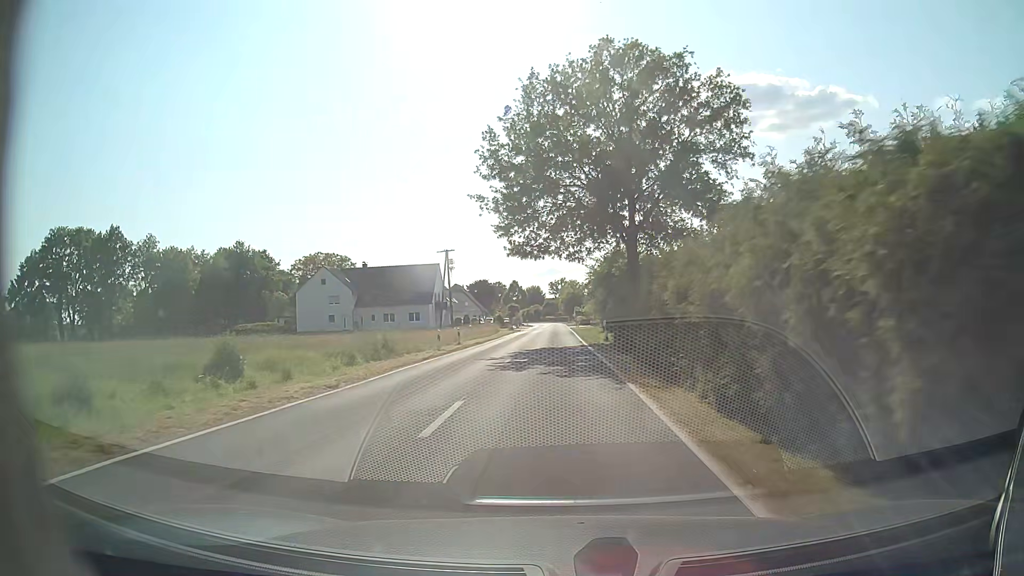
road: tertiary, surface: asphalt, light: Day
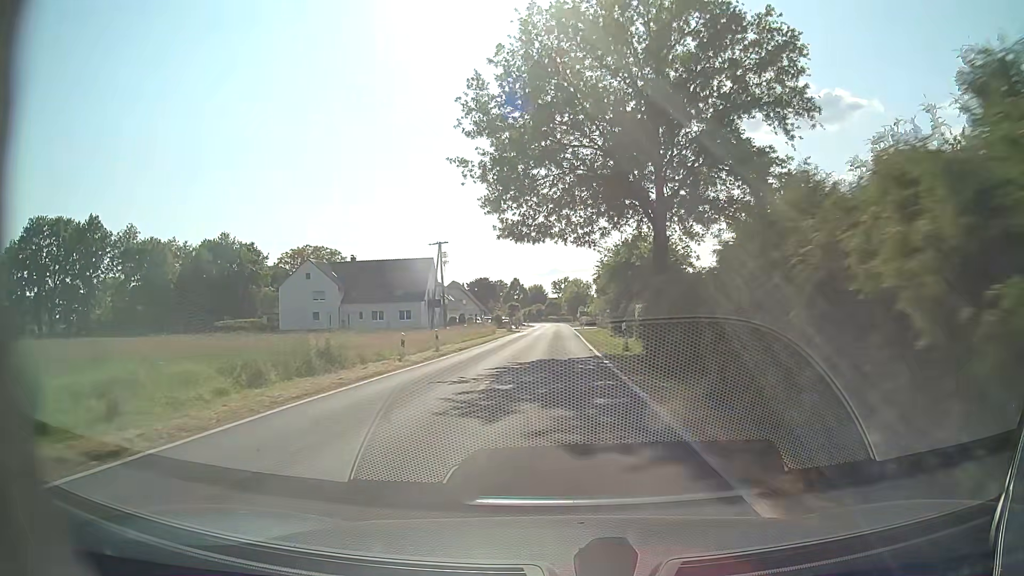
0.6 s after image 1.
(0.0, +7.9) m; 0°
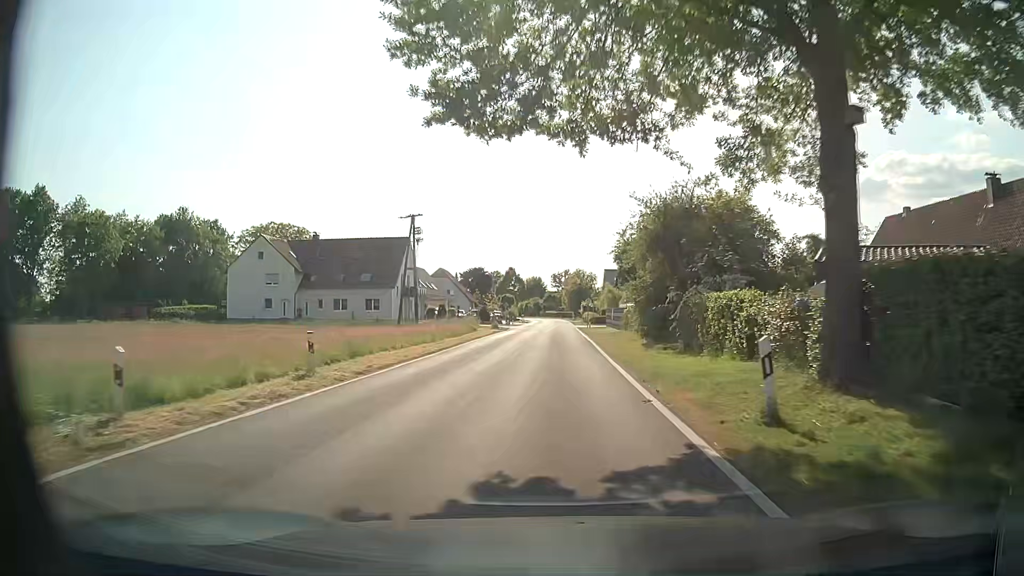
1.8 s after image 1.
(0.0, +16.2) m; 0°
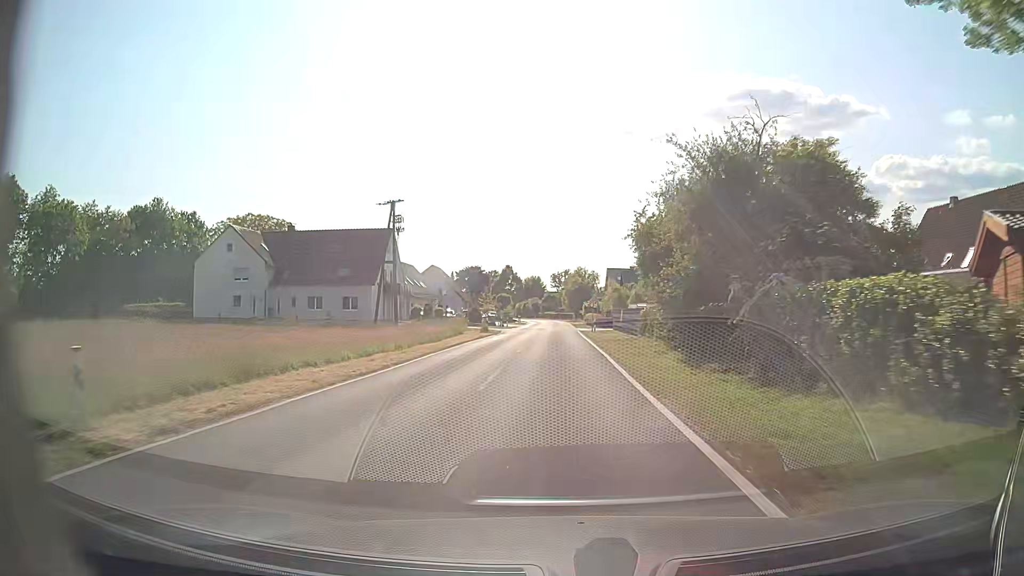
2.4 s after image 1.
(0.0, +8.2) m; 0°
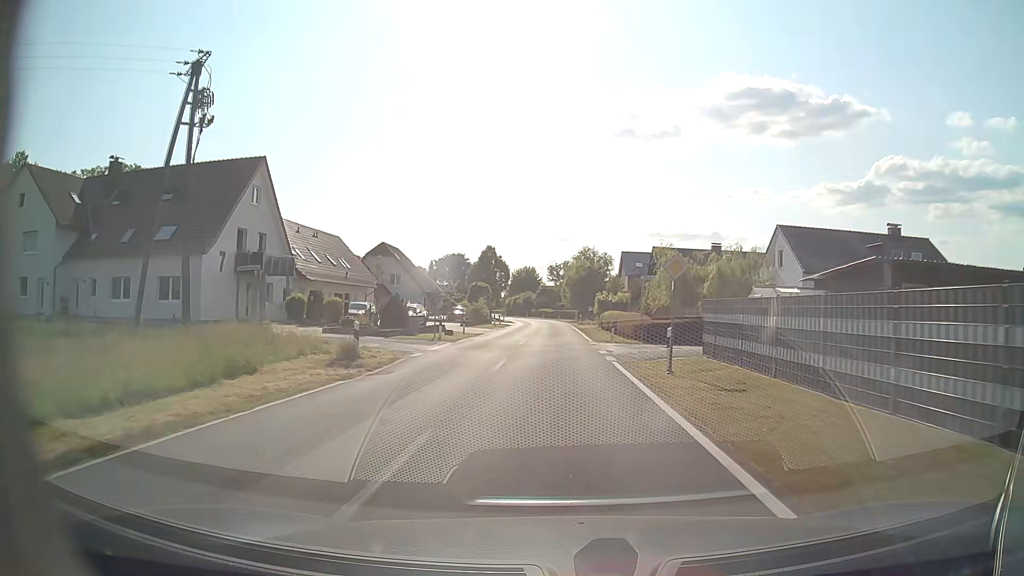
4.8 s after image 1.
(+0.2, +33.3) m; 0°
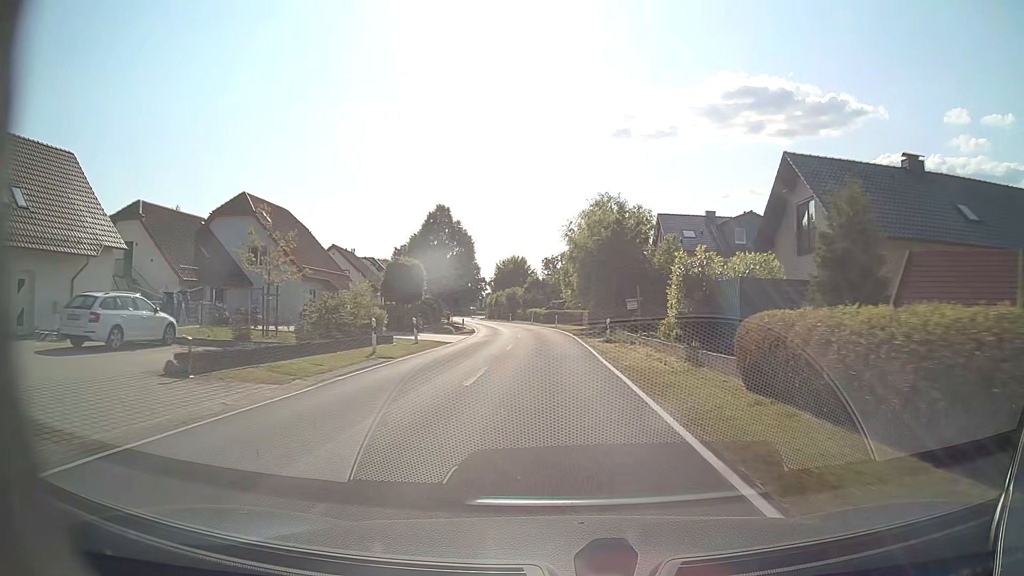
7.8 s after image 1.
(+0.3, +39.4) m; 0°
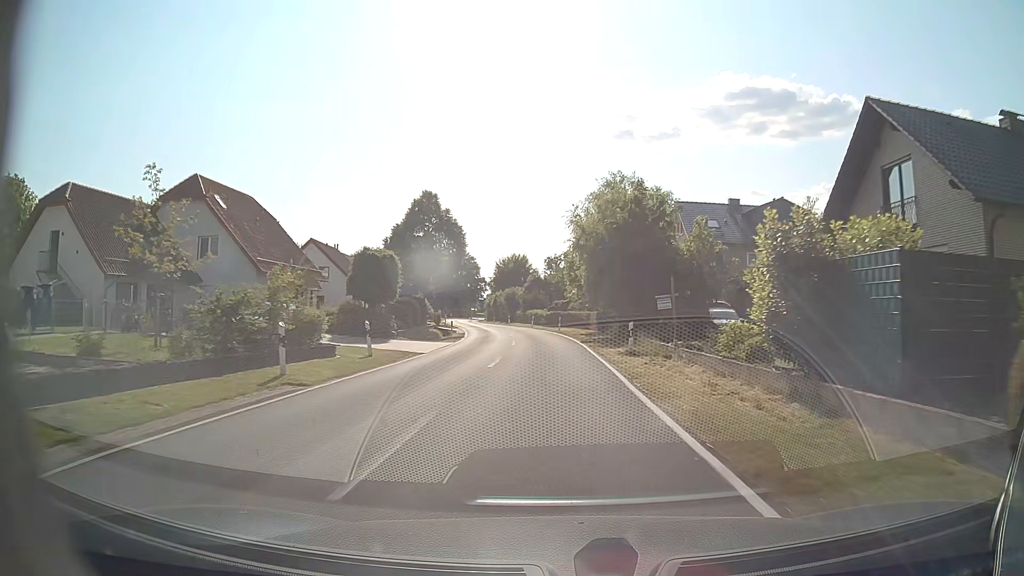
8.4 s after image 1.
(0.0, +7.7) m; 0°
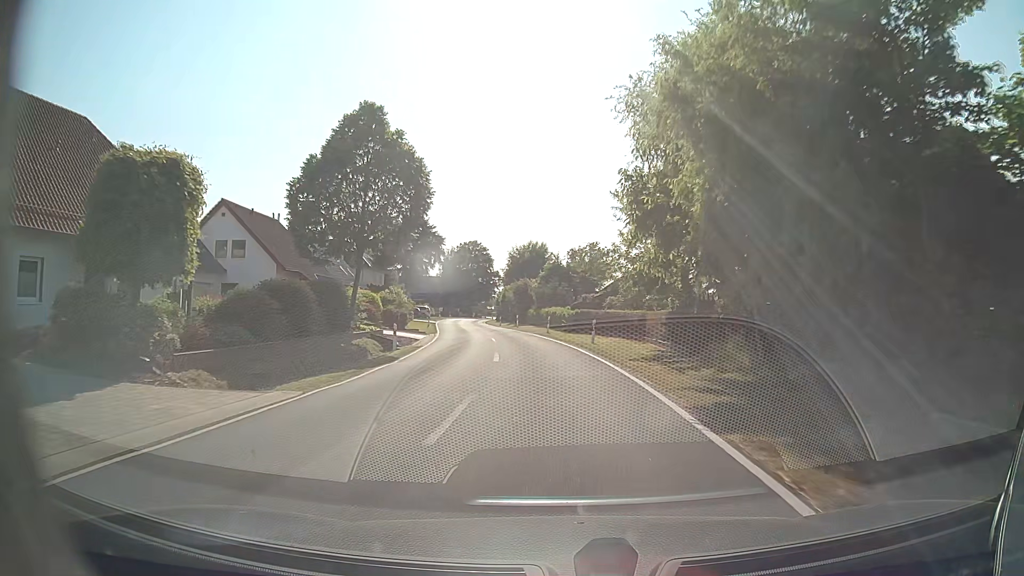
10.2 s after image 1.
(-0.3, +22.8) m; -2°
(0, +10) (0, +20) (-1, +30) (-2, +40) (-4, +50) (-6, +60) (-7, +69) (-9, +79) (-10, +89) (-12, +99) m
